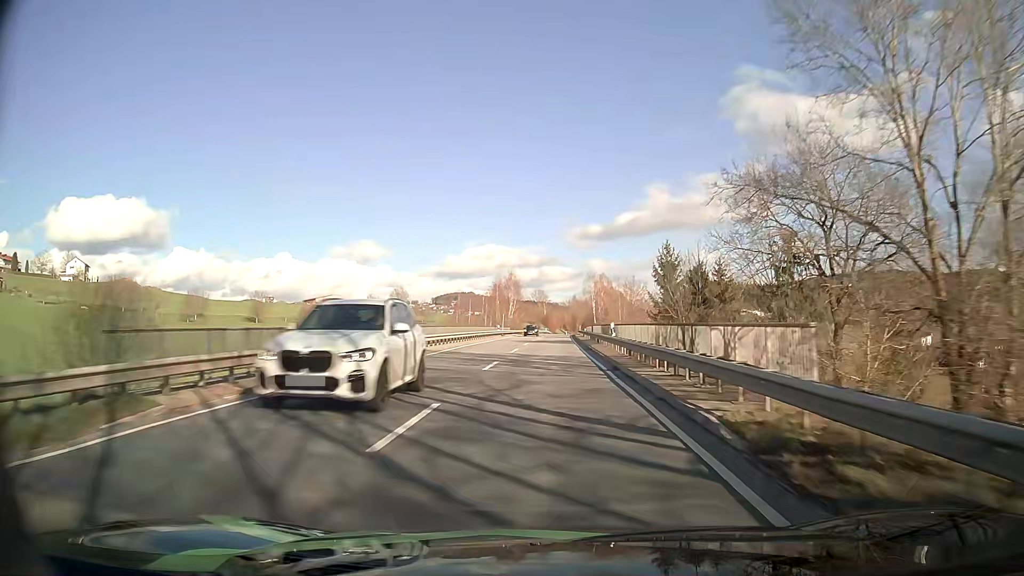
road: secondary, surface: asphalt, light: Day
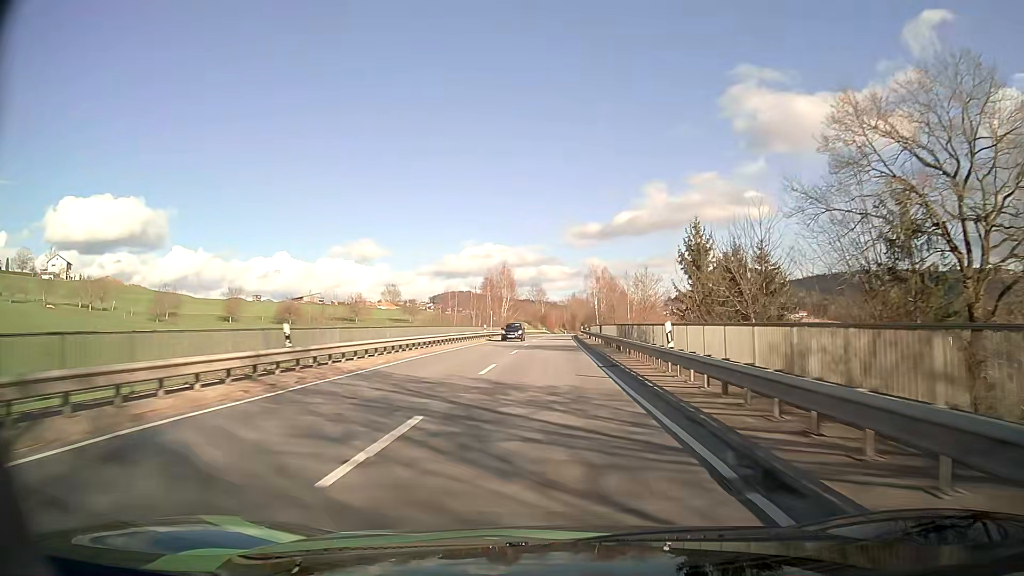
(0.0, +13.6) m; 0°
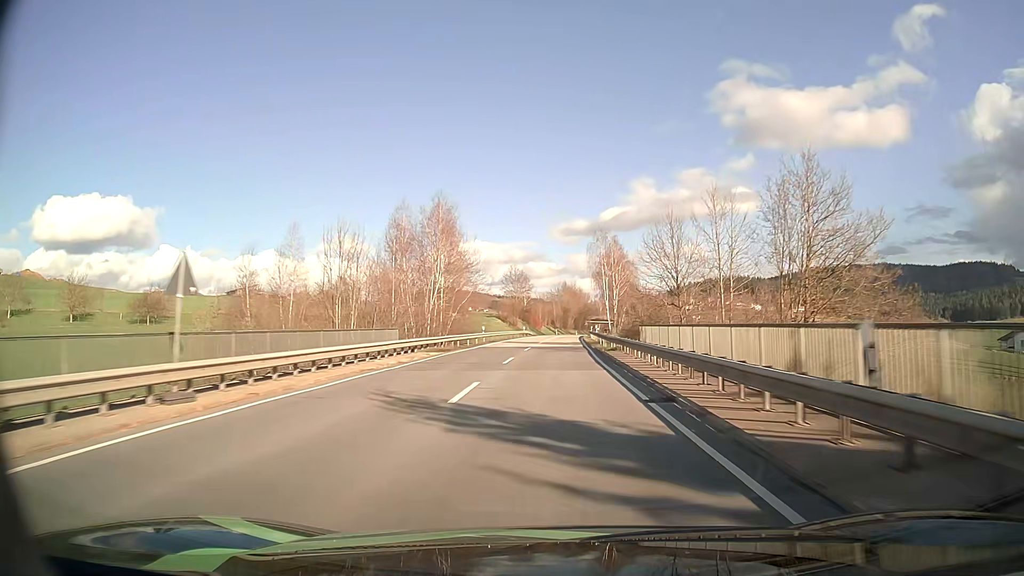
(+0.5, +54.2) m; +1°
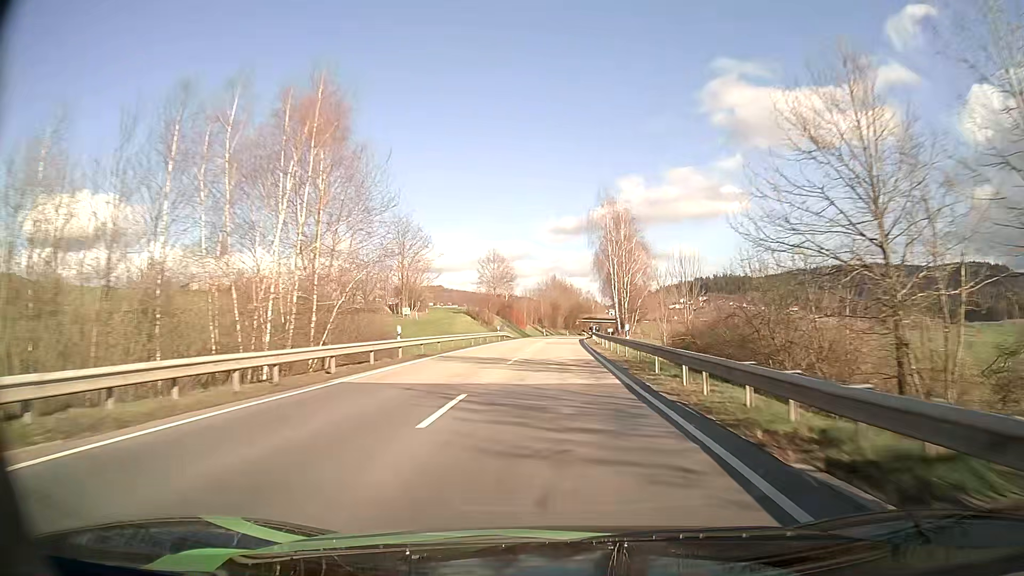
(+0.2, +27.2) m; +1°
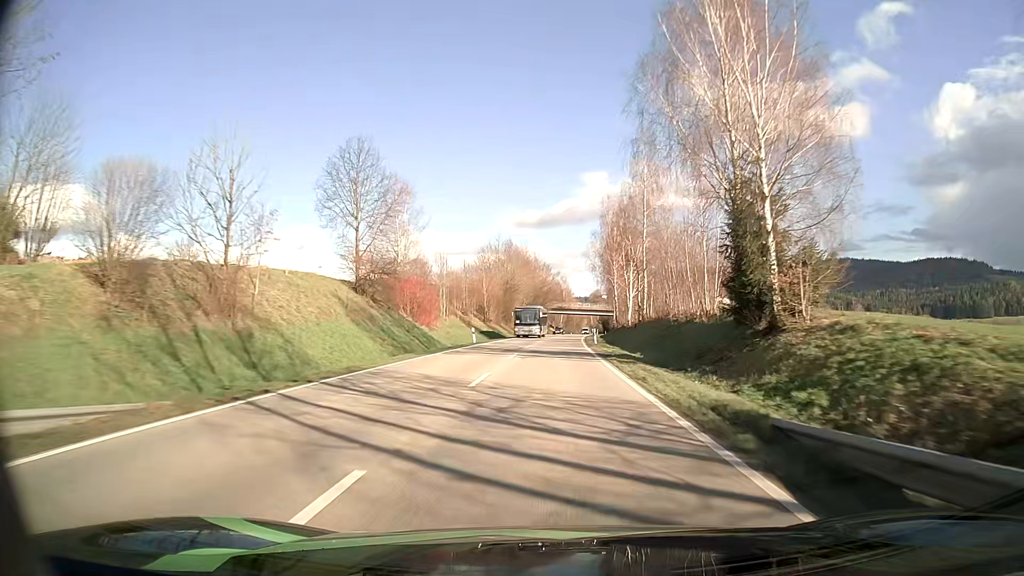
(+1.8, +68.8) m; +3°
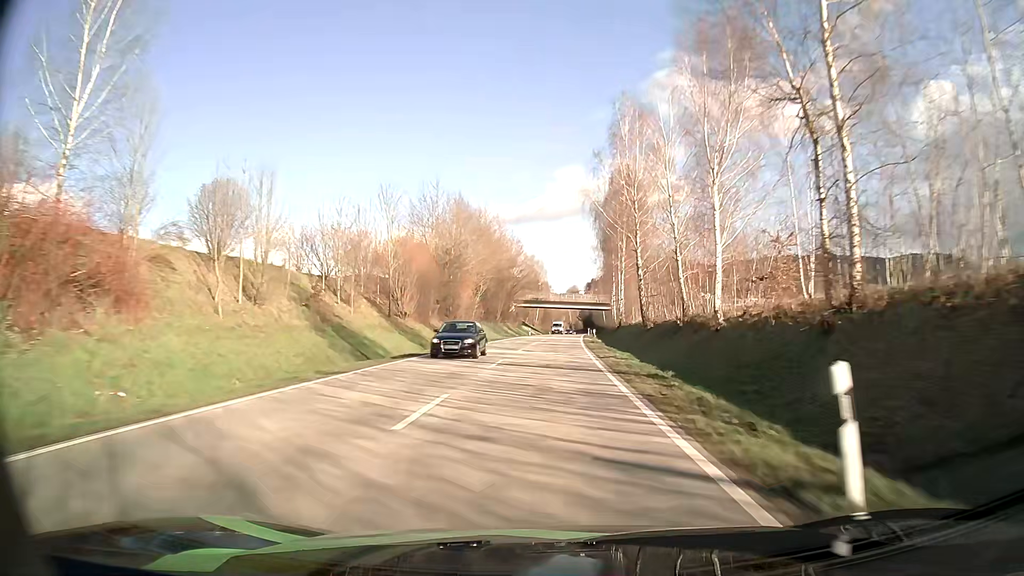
(+0.8, +42.0) m; +2°
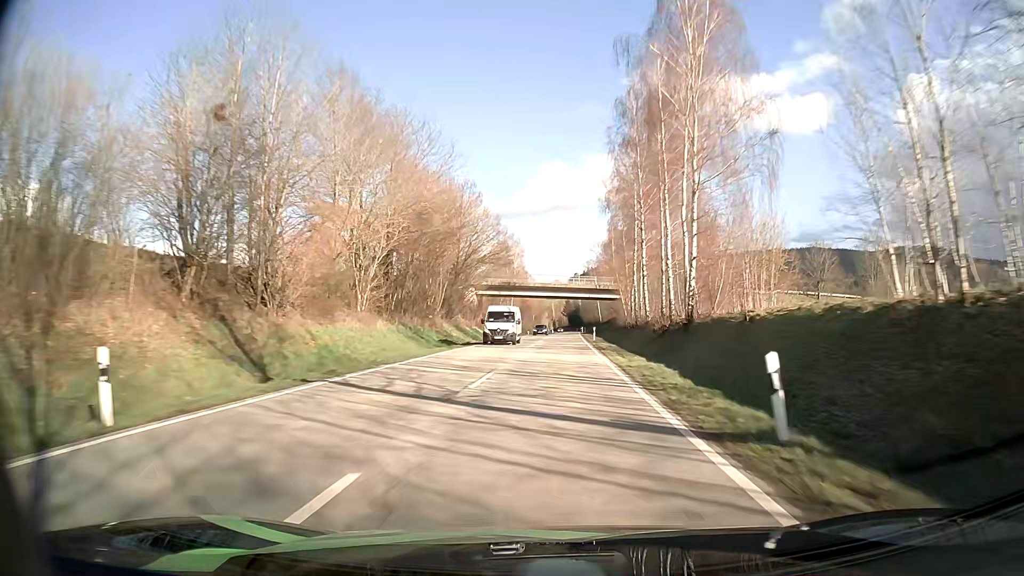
(+0.5, +42.6) m; +1°
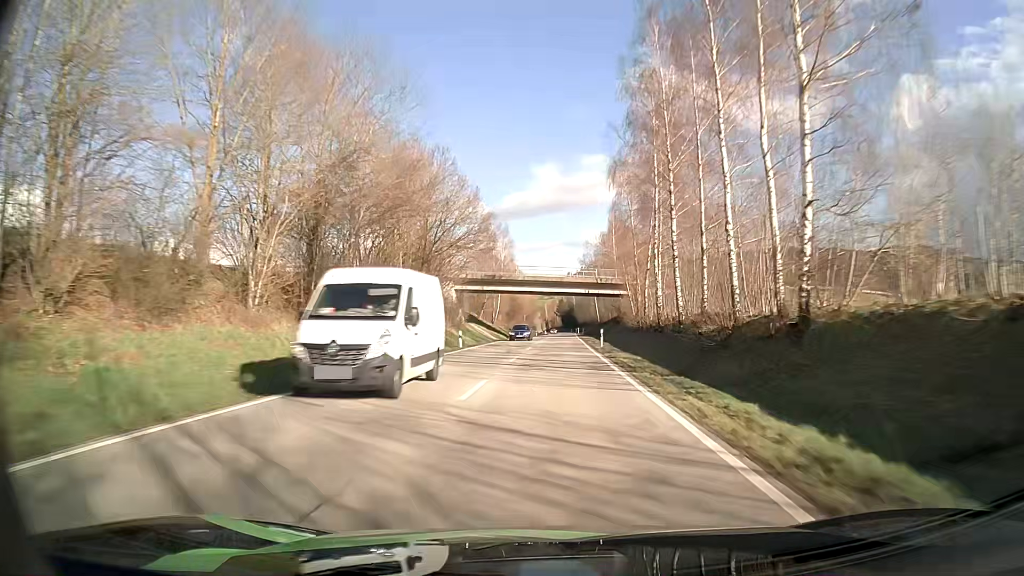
(+0.1, +14.3) m; +1°
(0, +10) (0, +20) (0, +30) (+1, +40) (+1, +50) (+1, +60) (+1, +70) (+2, +80) (+2, +90) (+2, +100) m
